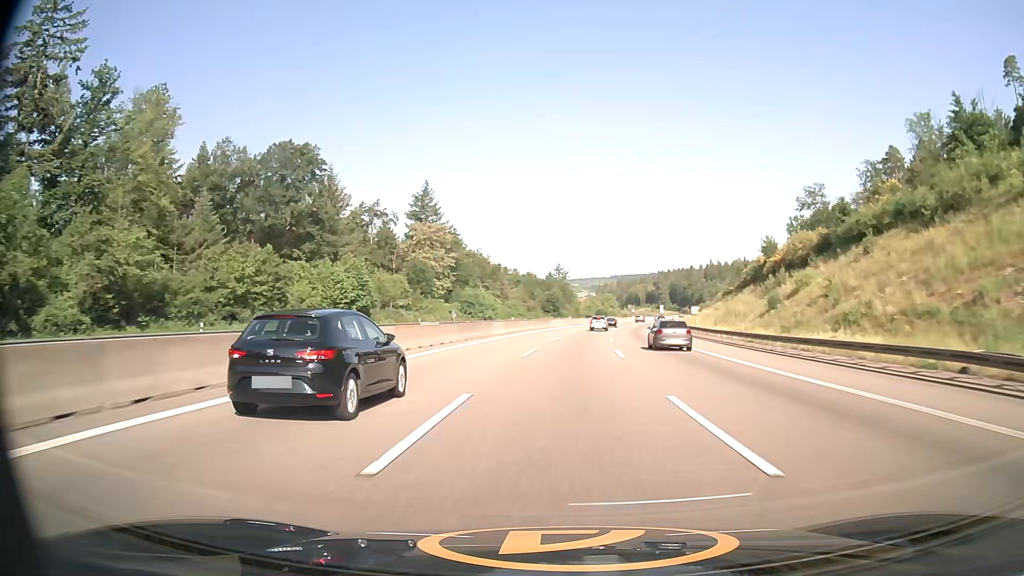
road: motorway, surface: asphalt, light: Day
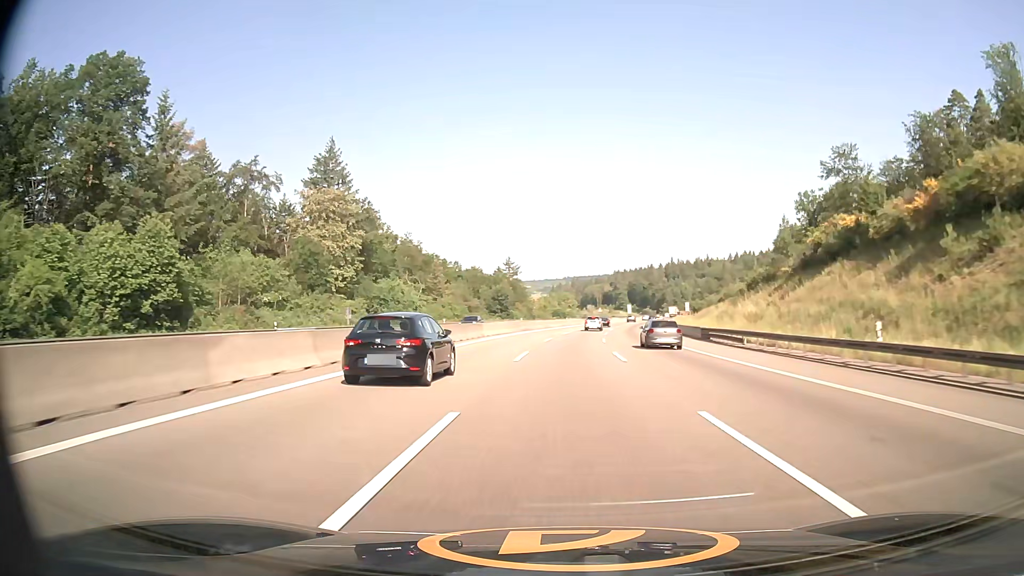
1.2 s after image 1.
(+1.3, +37.9) m; +4°
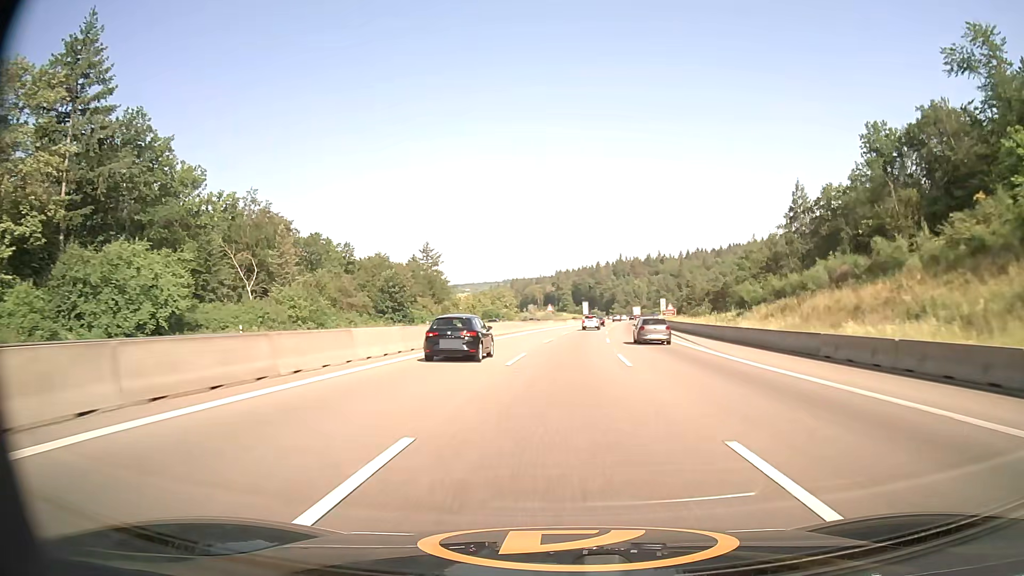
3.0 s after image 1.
(+2.5, +56.2) m; +5°
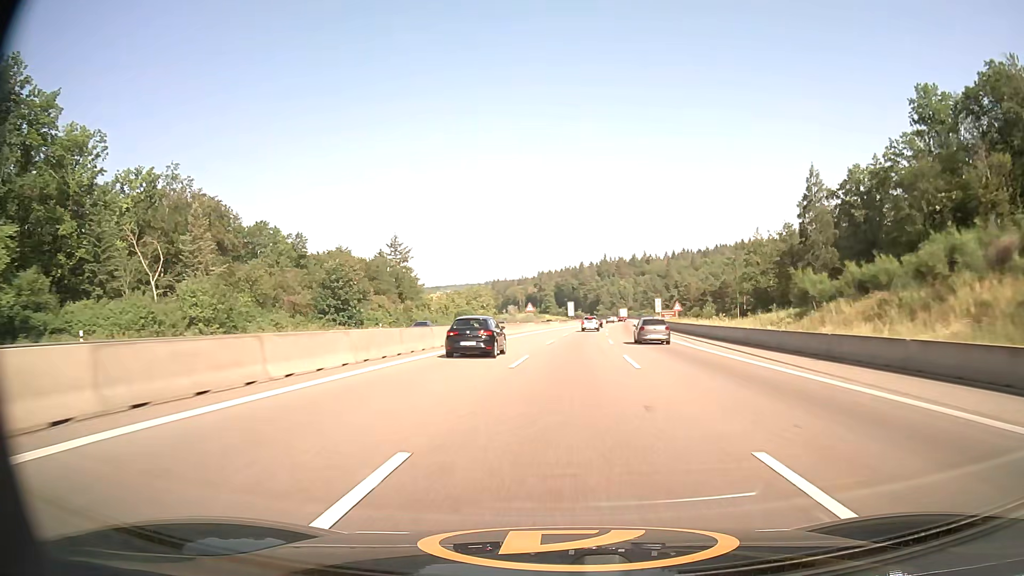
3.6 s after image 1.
(+0.3, +18.6) m; +2°
(0, +10) (0, +20) (+1, +30) (+1, +40) (+2, +50) (+3, +60) (+4, +70) (+5, +80) (+6, +90) (+7, +100) m
